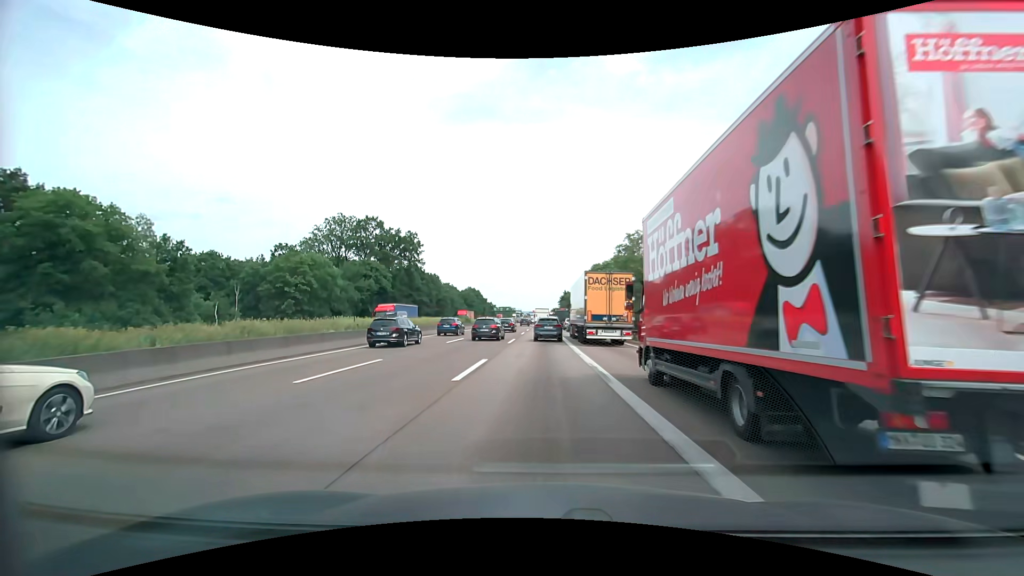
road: motorway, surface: asphalt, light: Day
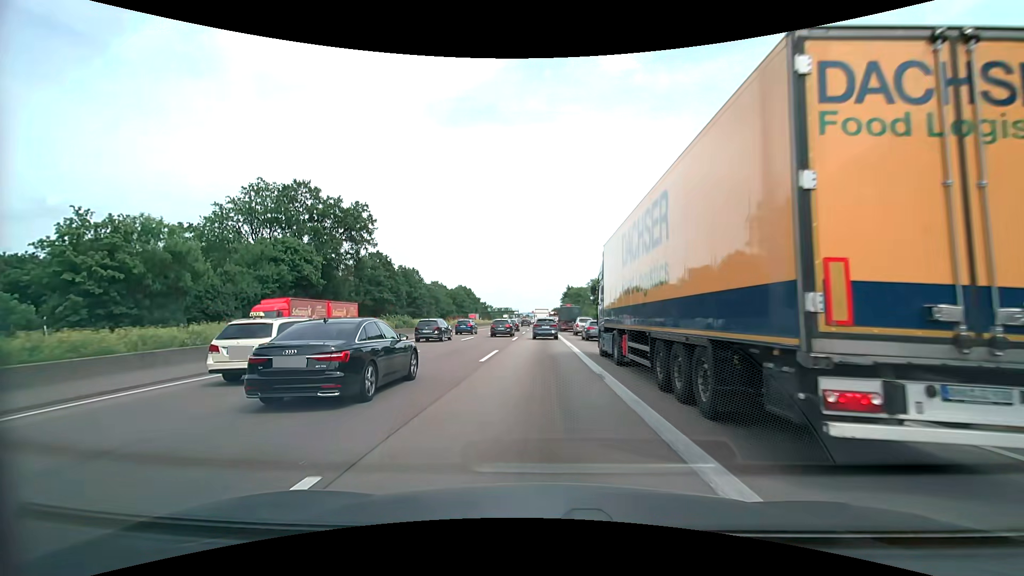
(0.0, +30.6) m; 0°
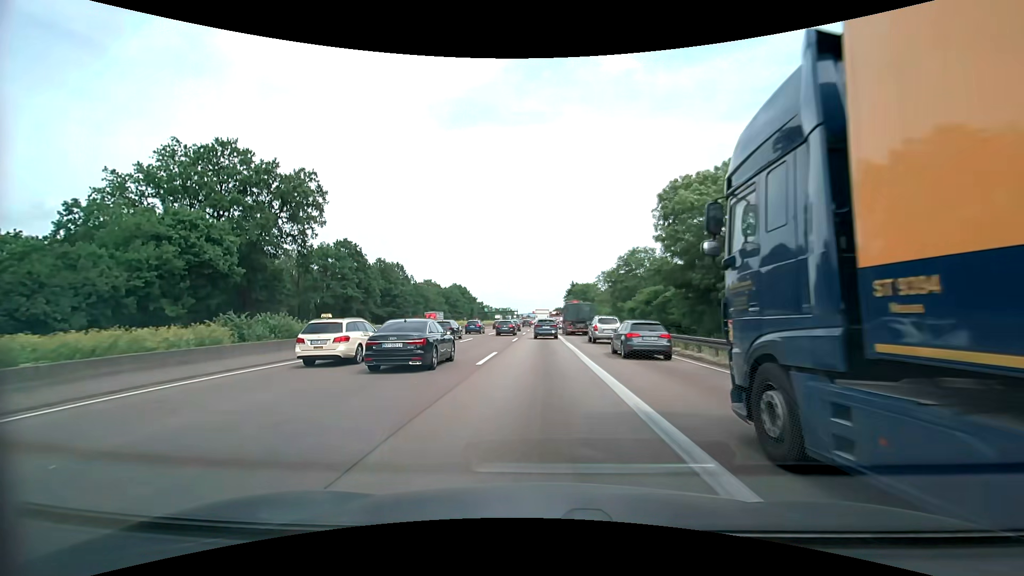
(0.0, +18.8) m; 0°
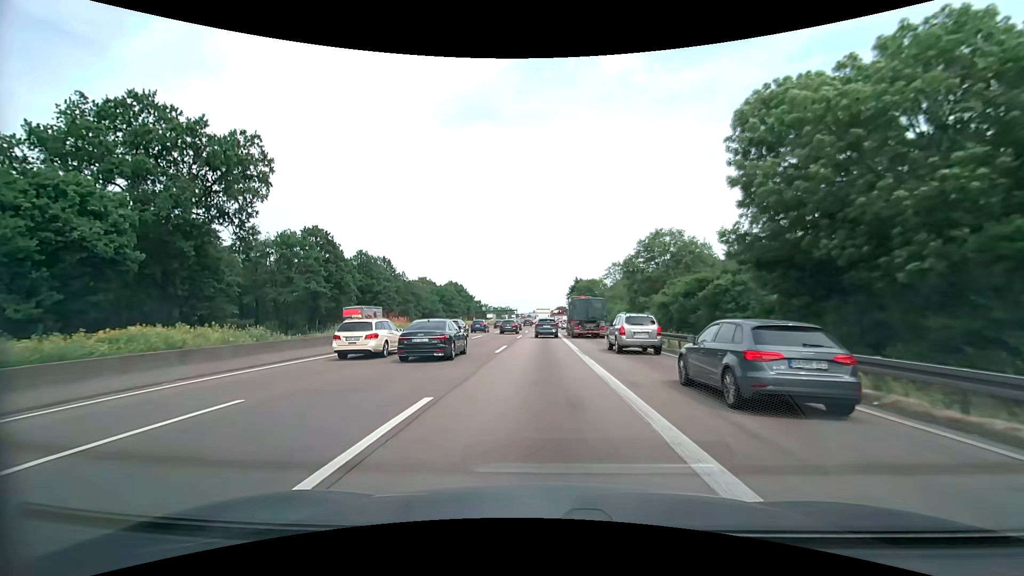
(0.0, +12.8) m; 0°
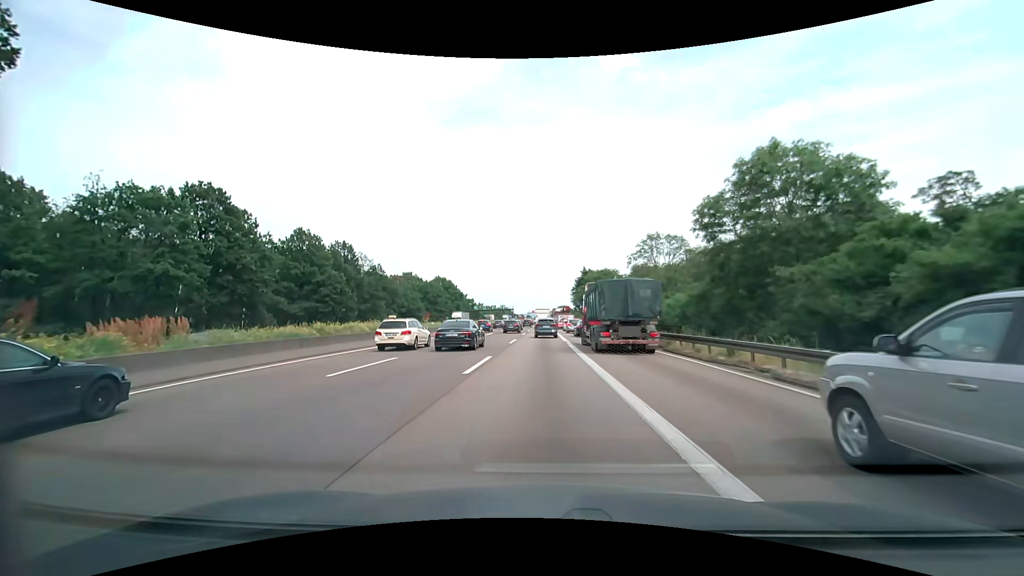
(0.0, +26.4) m; 0°
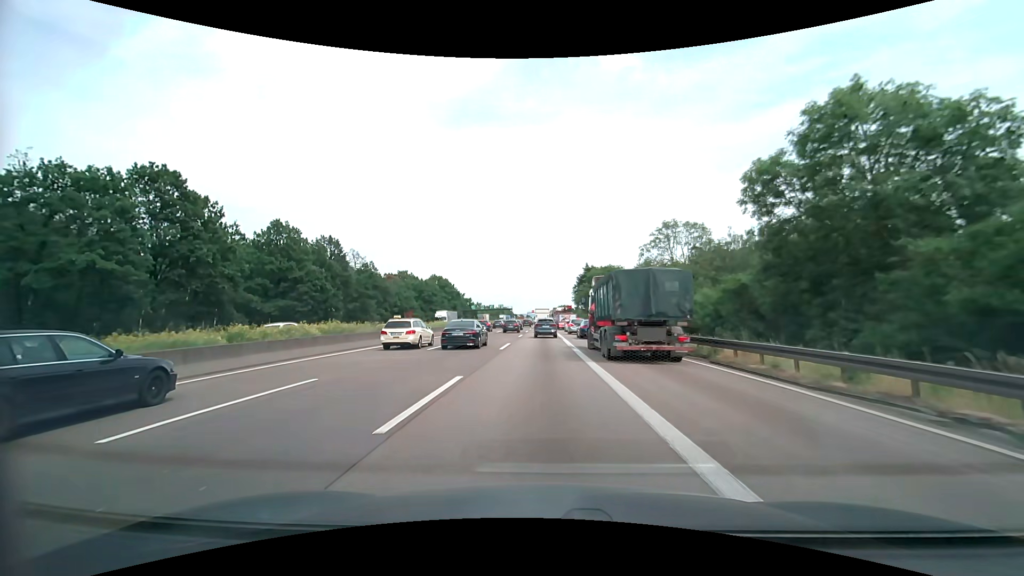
(0.0, +6.7) m; 0°
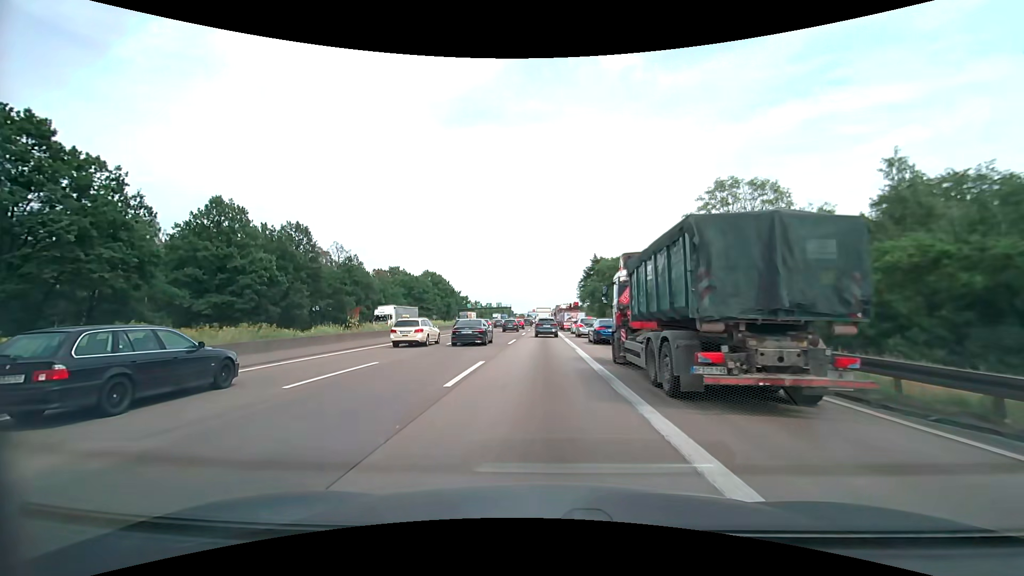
(0.0, +13.6) m; 0°
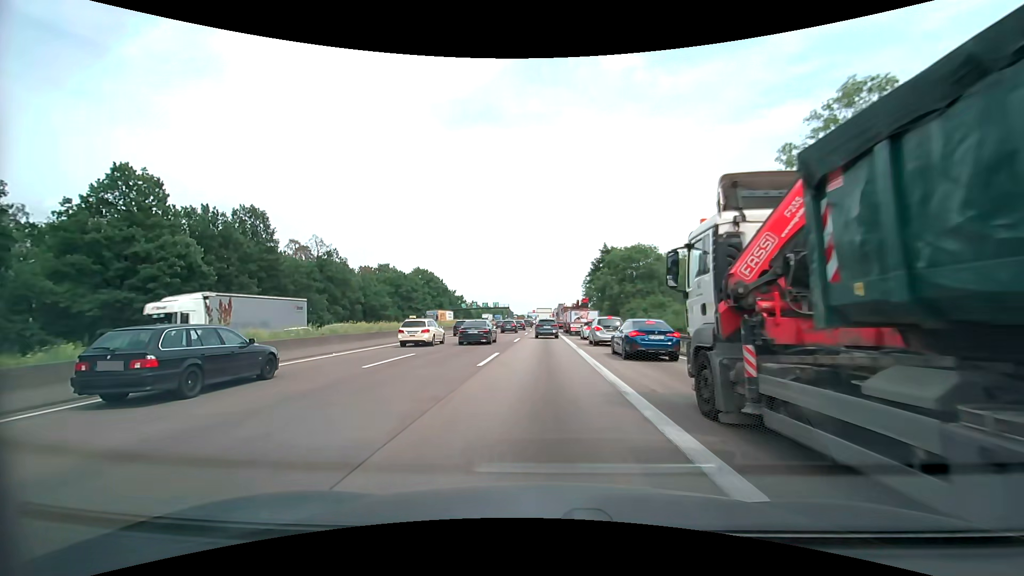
(-0.1, +13.4) m; 0°
(0, +10) (0, +20) (0, +30) (0, +40) (-1, +50) (-1, +60) (-1, +70) (-1, +80) (-1, +90) (-1, +100) m
